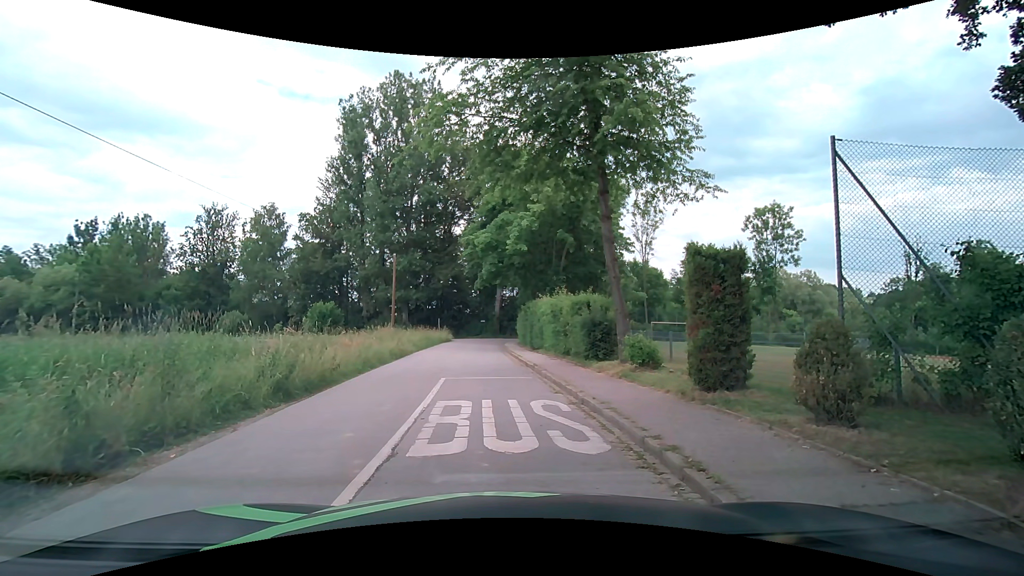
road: residential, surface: asphalt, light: Day
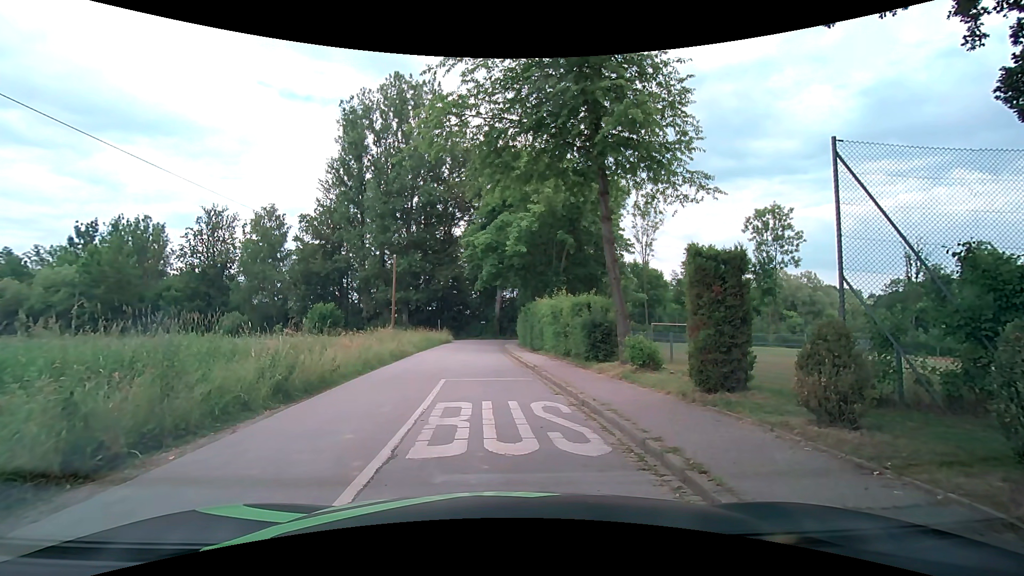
(0.0, 0.0) m; 0°
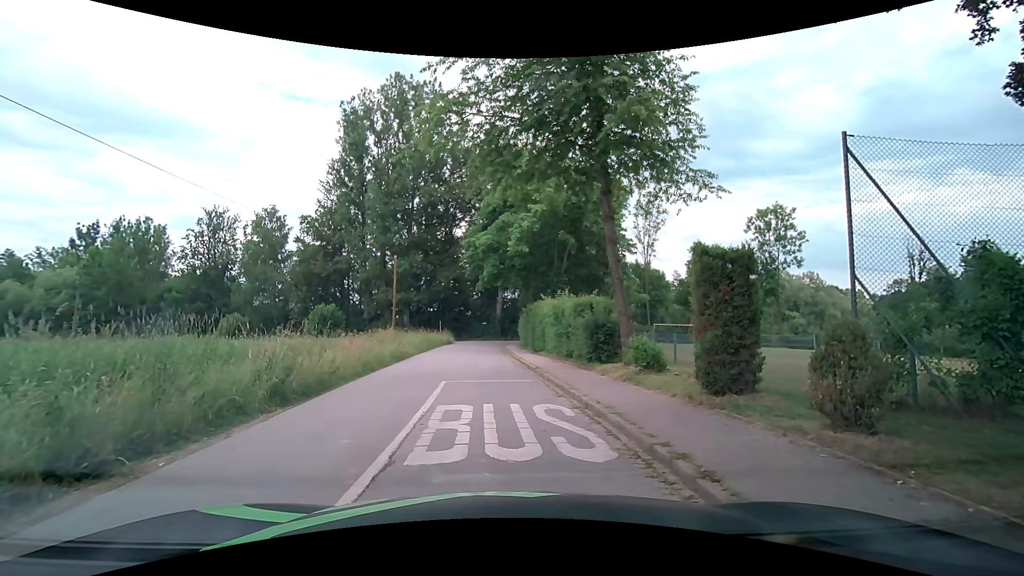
(0.0, +0.2) m; 0°
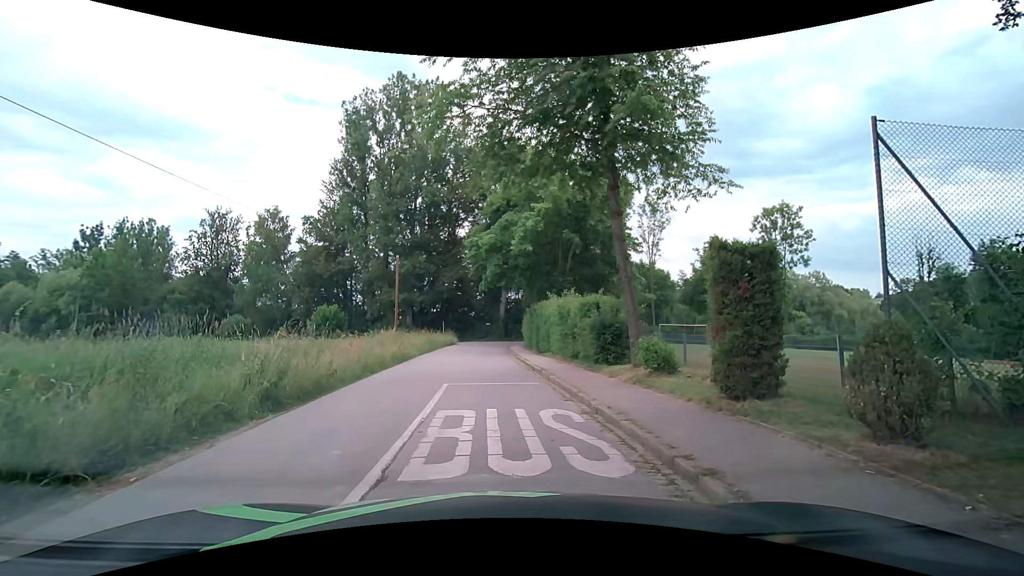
(0.0, +0.6) m; 0°
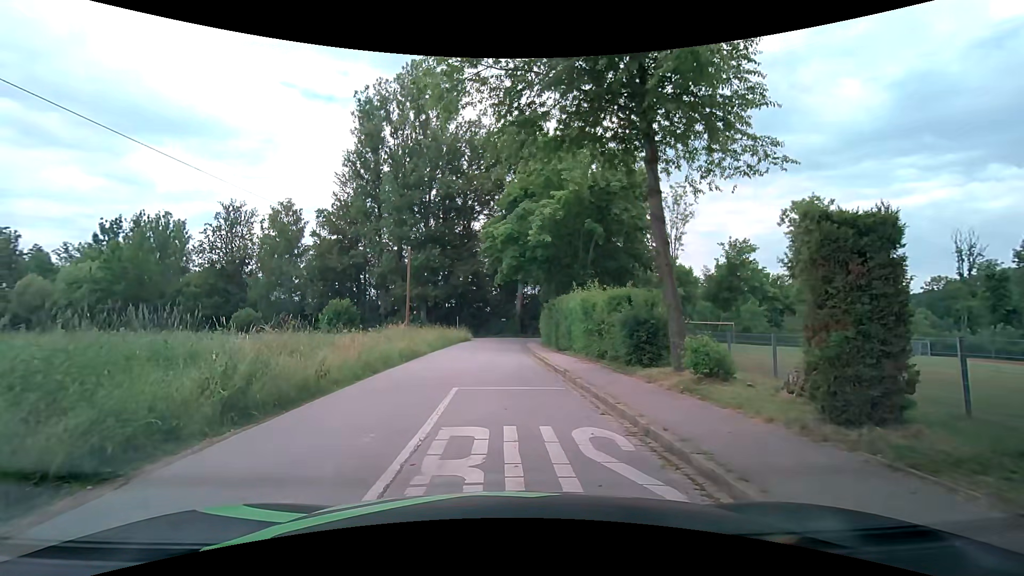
(-0.1, +2.0) m; -2°
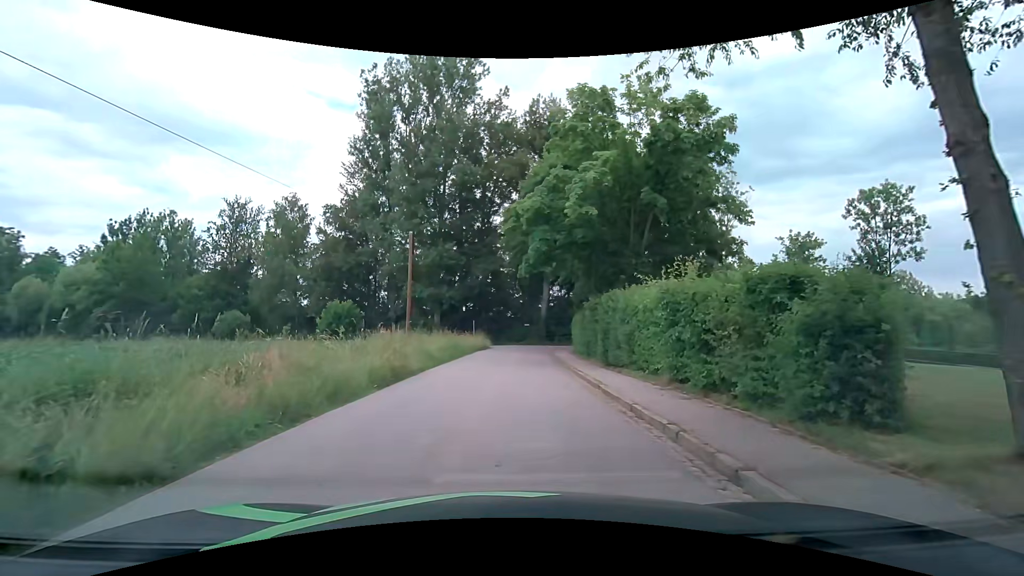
(-0.3, +7.5) m; -3°
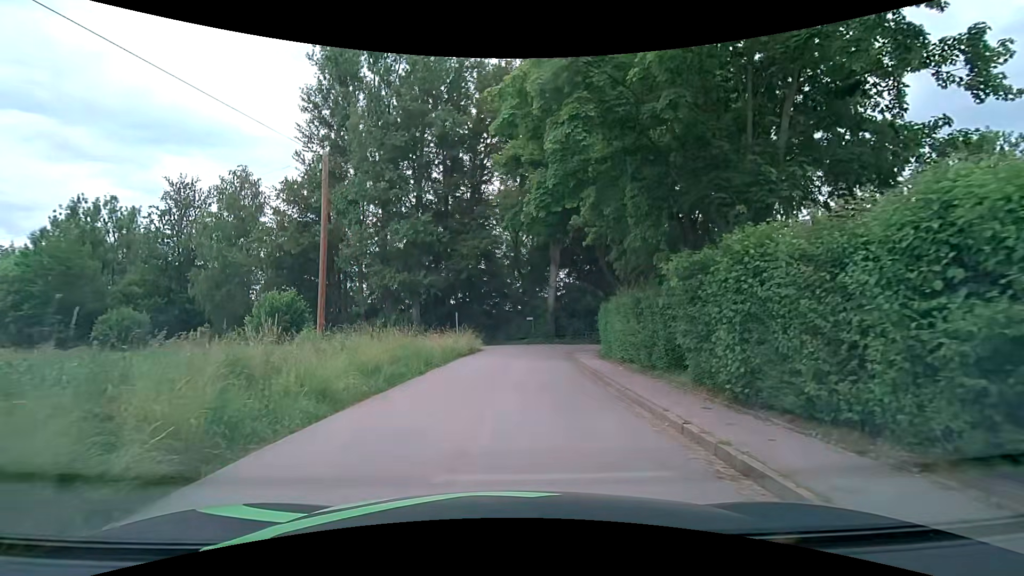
(+0.2, +12.3) m; +1°
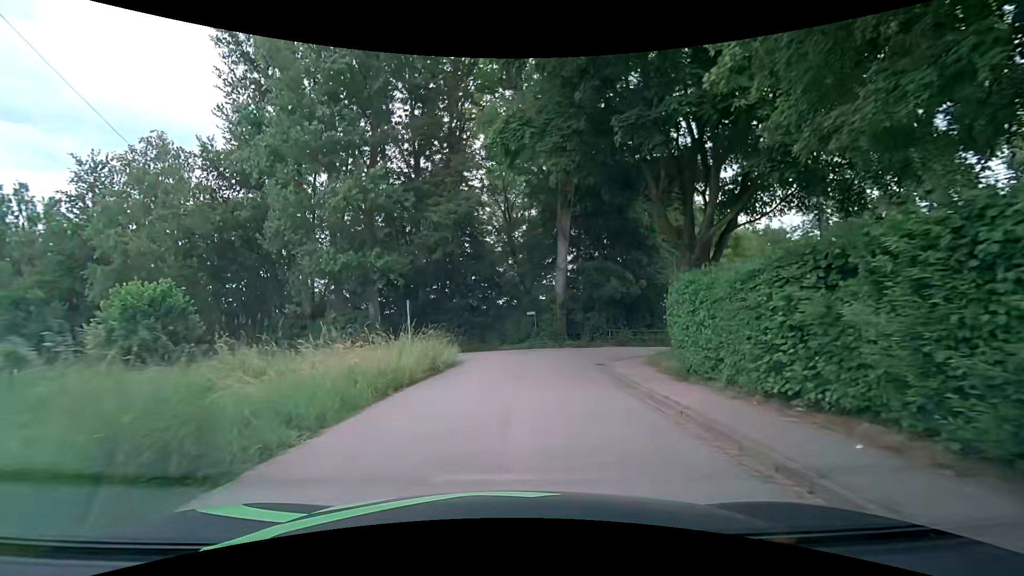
(+0.1, +12.4) m; 0°
